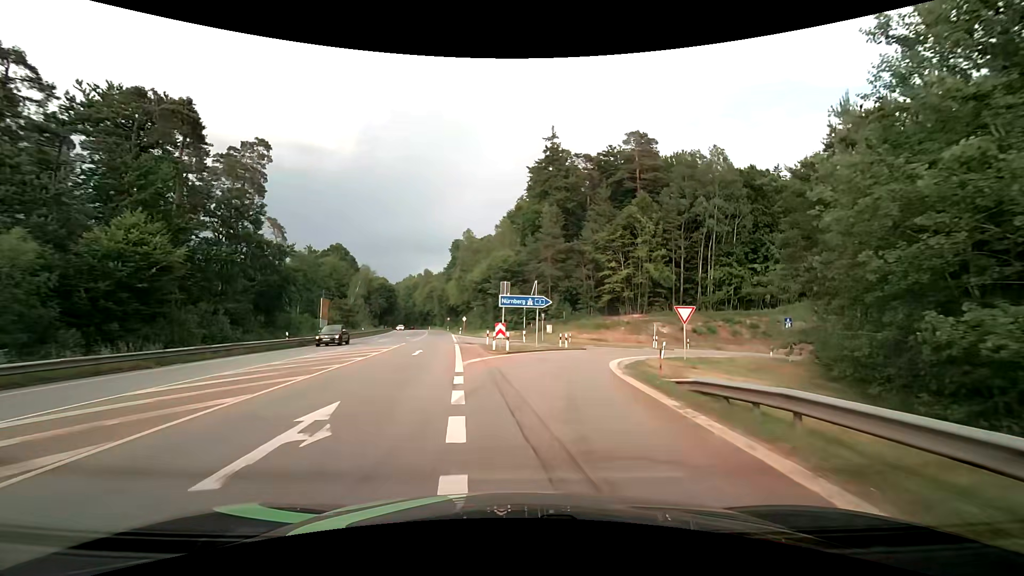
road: secondary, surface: asphalt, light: Day
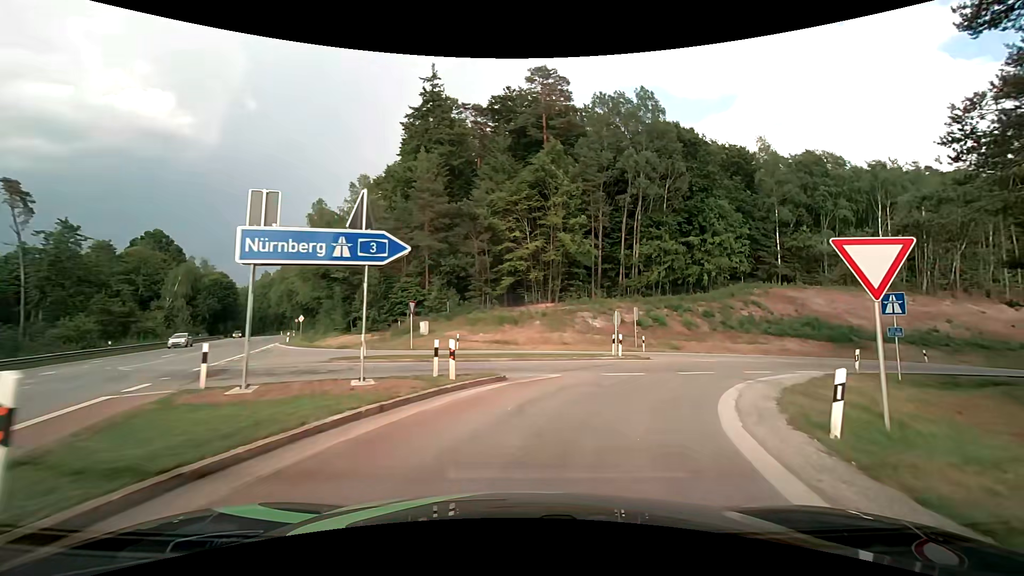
(+1.7, +21.8) m; +13°
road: motorway_link
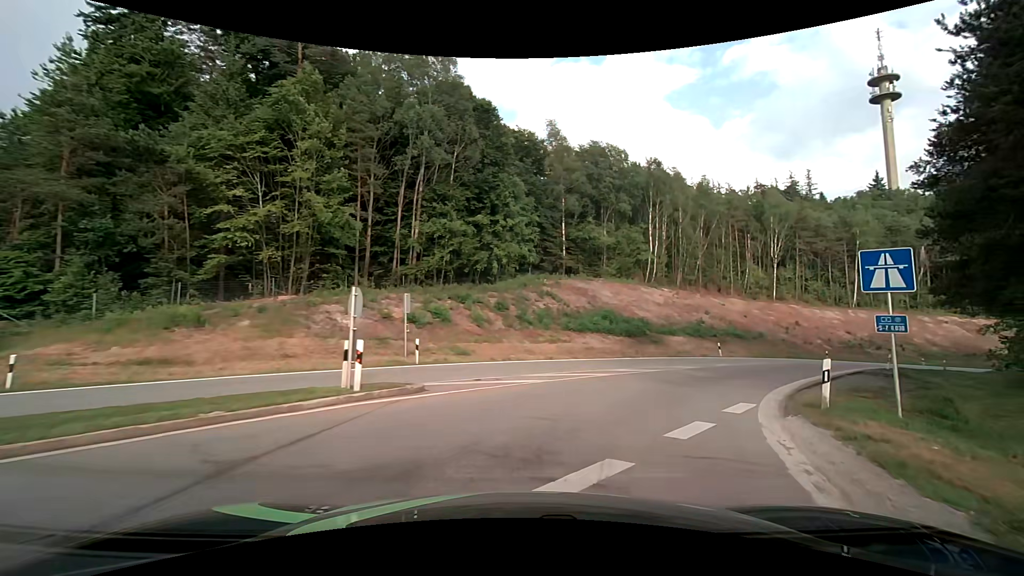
(+2.6, +13.0) m; +24°
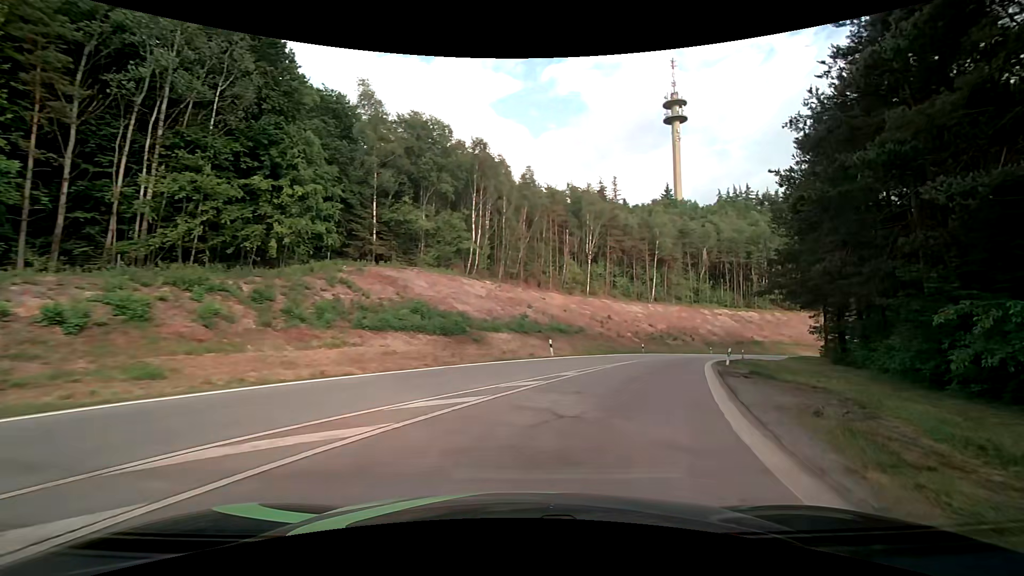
(+1.6, +9.1) m; +21°
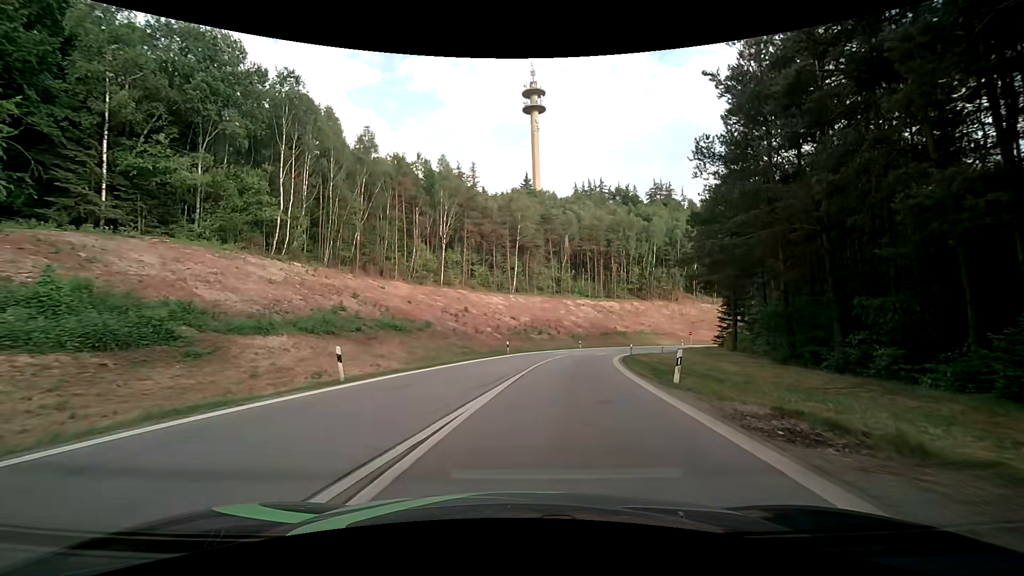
(+2.6, +14.7) m; +16°
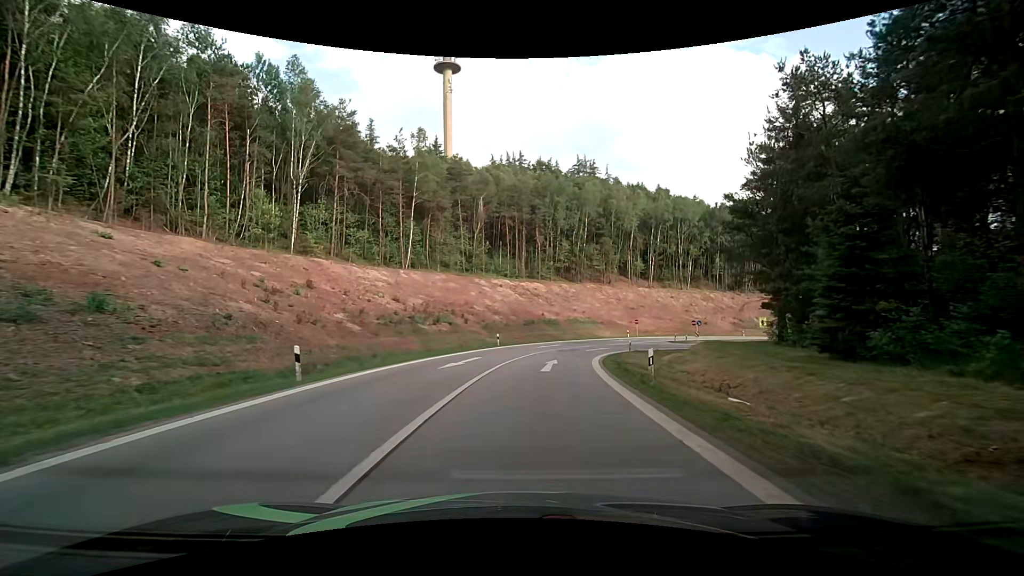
(+2.5, +25.9) m; +10°
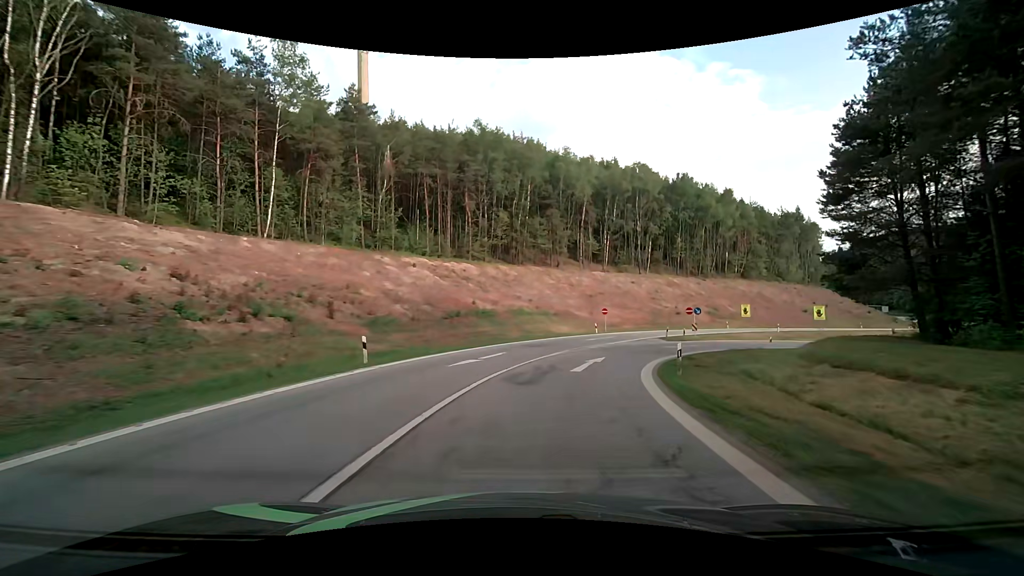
(+1.1, +23.5) m; +7°
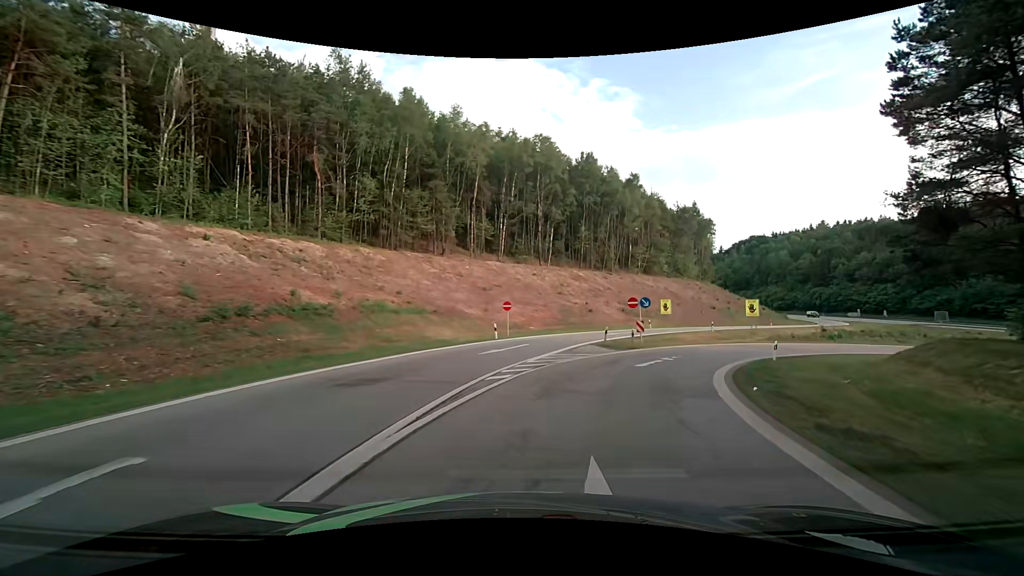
(+1.7, +18.3) m; +13°
(+1, +10) (+4, +19) (+9, +28) (+16, +35) (+24, +41) (+33, +45) (+43, +48) (+53, +48) (+63, +46) (+72, +42) m
